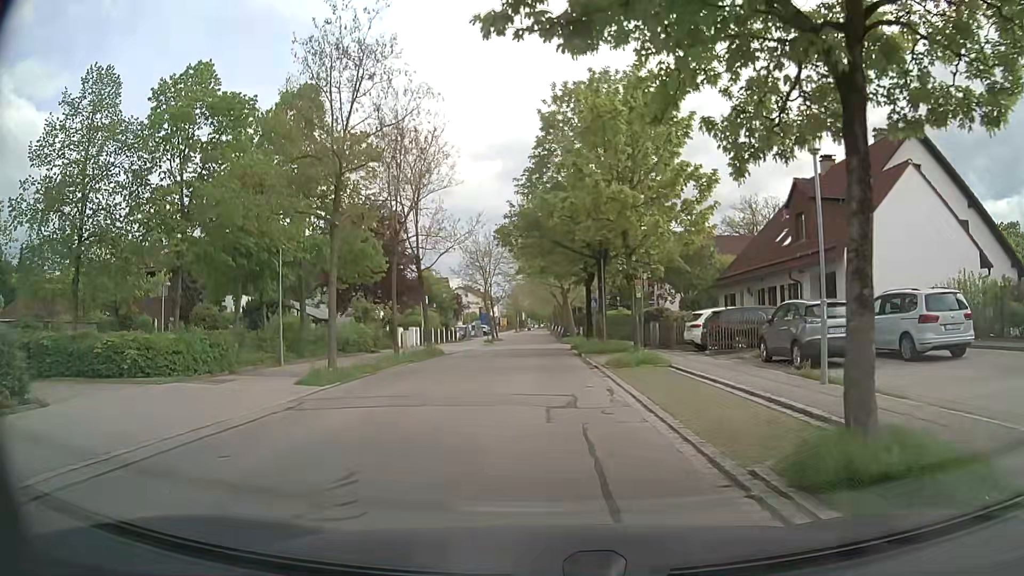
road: residential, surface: asphalt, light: Day
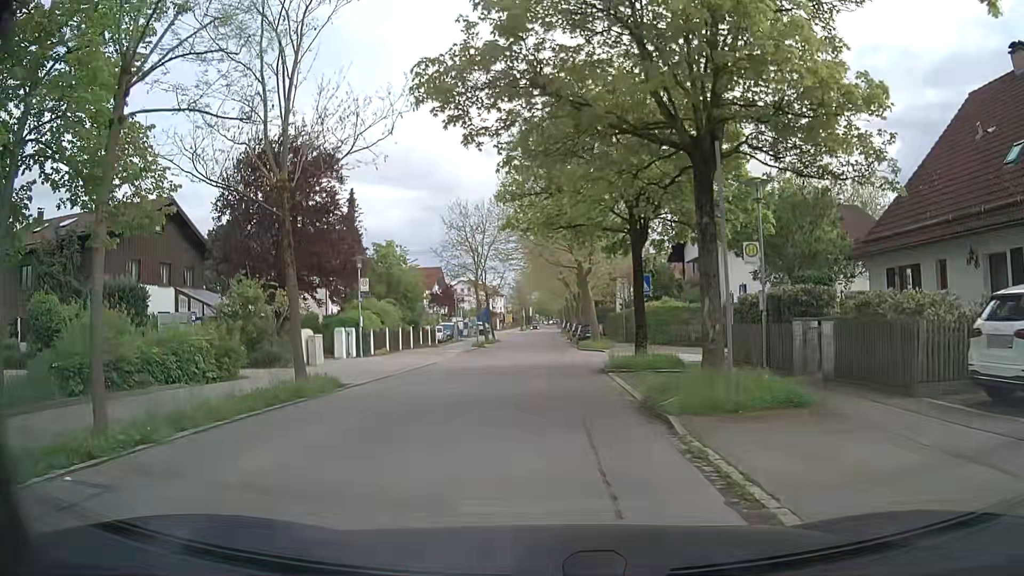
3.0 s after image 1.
(0.0, +18.0) m; 0°
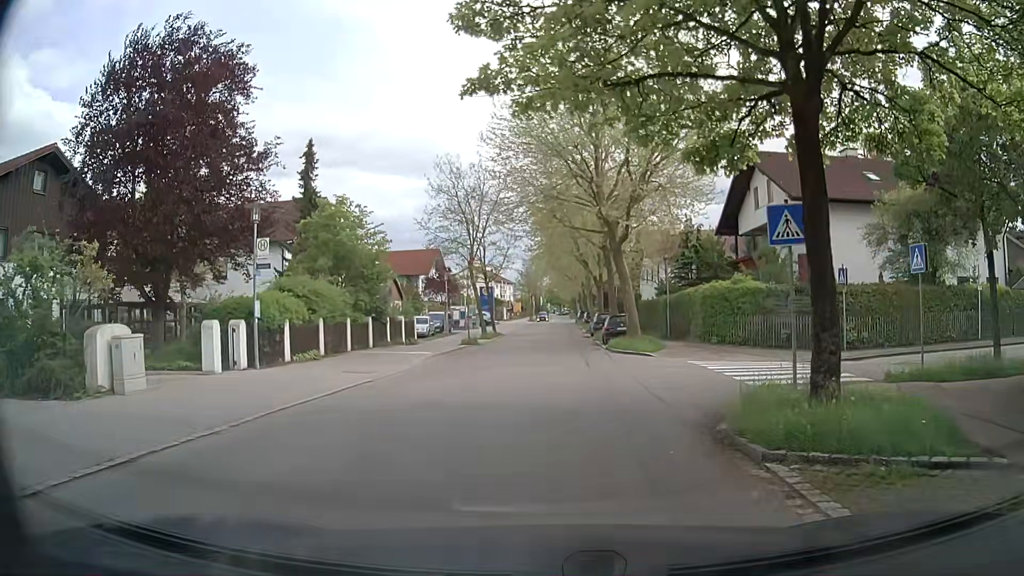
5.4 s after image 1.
(-0.4, +12.6) m; 0°
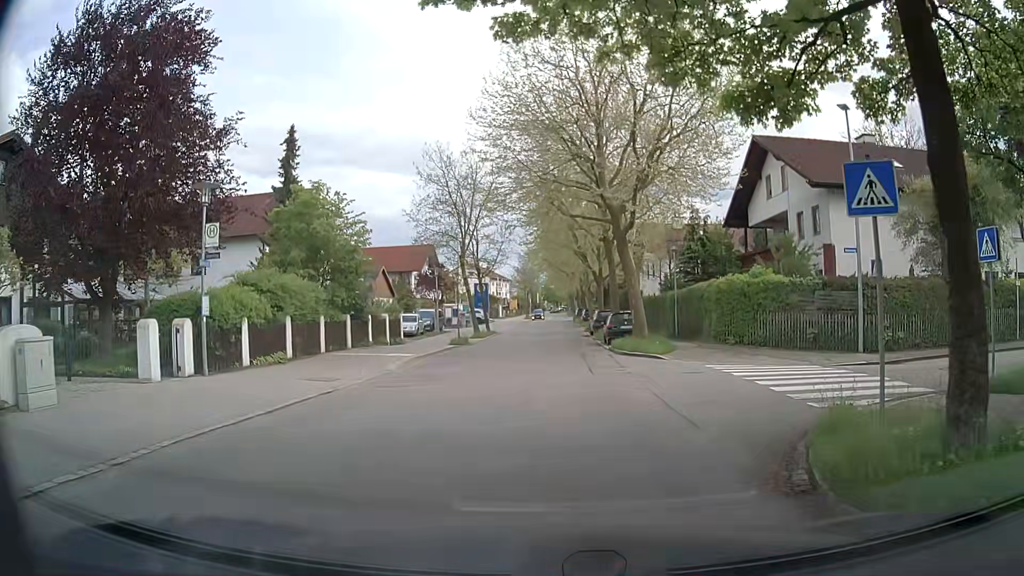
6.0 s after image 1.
(-0.1, +2.8) m; -2°
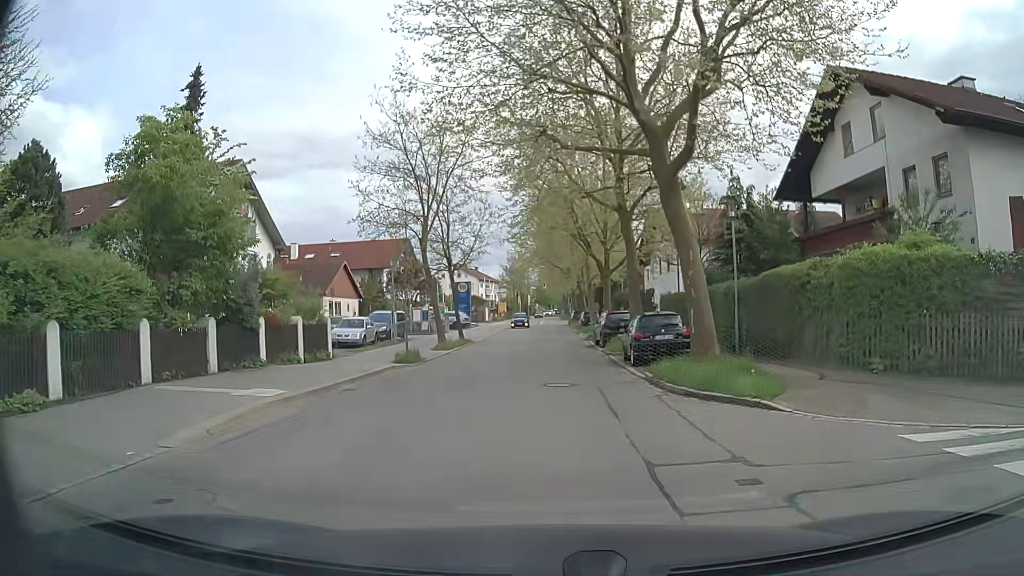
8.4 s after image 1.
(+0.1, +11.2) m; +2°
(0, +10) (0, +20) (0, +30) (0, +40) (0, +50) (0, +60) (-1, +70) (-1, +80) (-1, +90) (-1, +100) m
